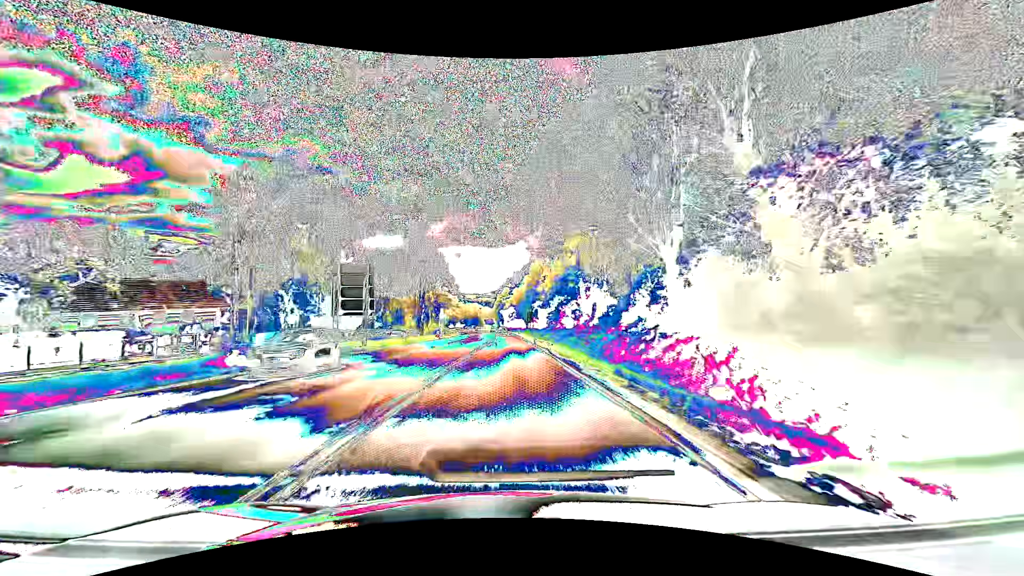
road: primary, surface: asphalt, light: Day
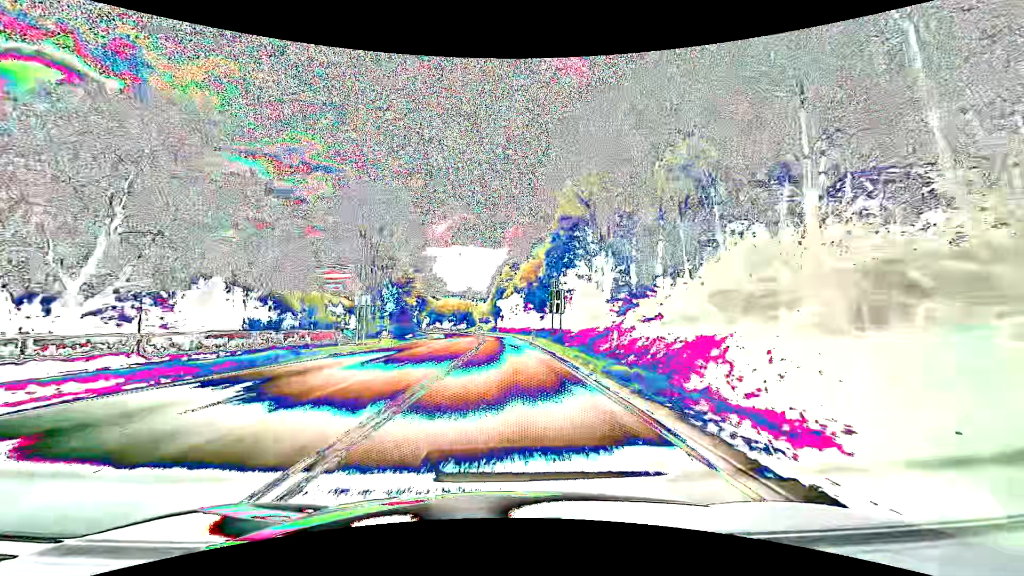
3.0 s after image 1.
(0.0, +53.6) m; 0°
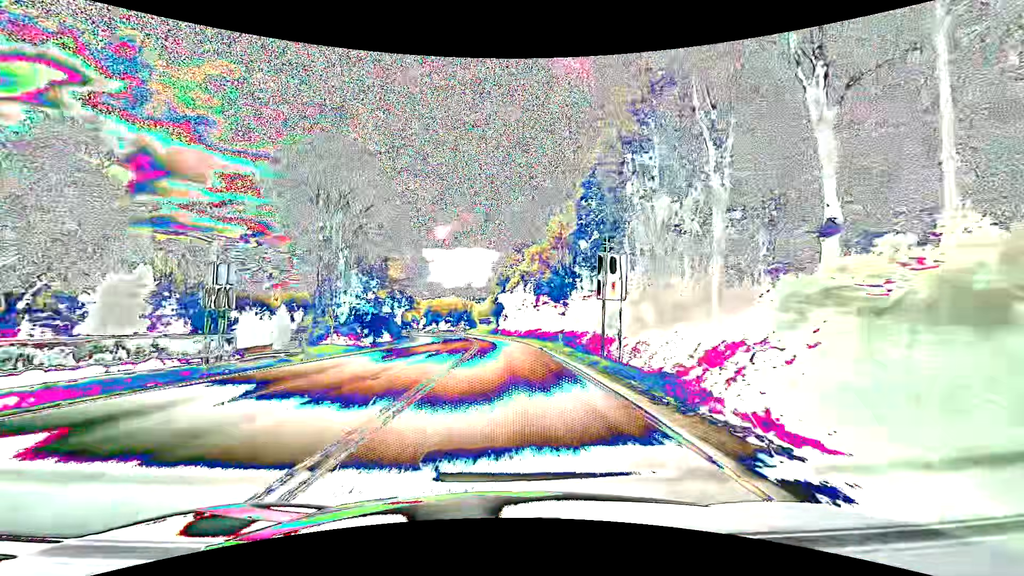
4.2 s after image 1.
(-0.1, +21.5) m; 0°
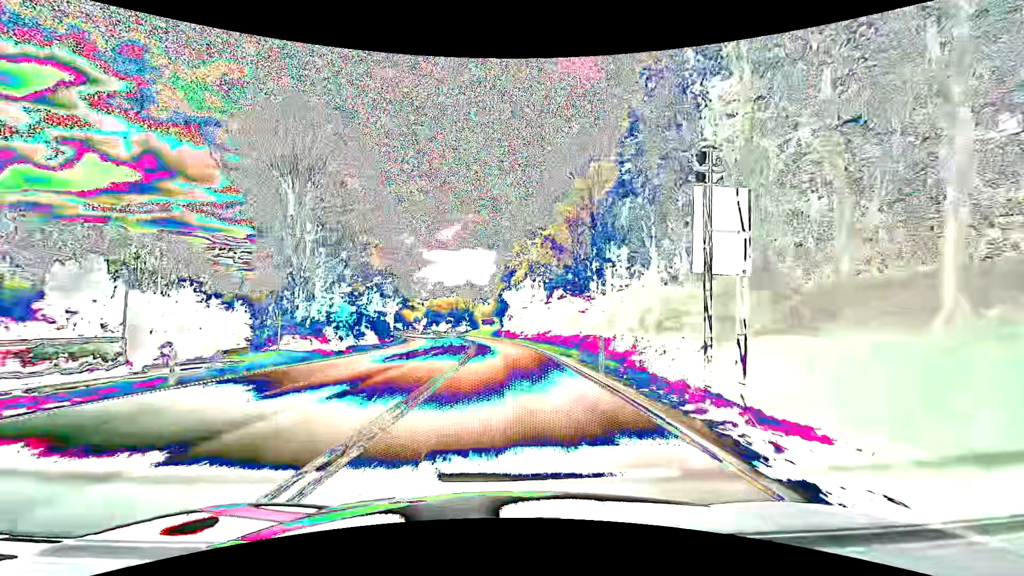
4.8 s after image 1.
(-0.1, +10.7) m; -1°
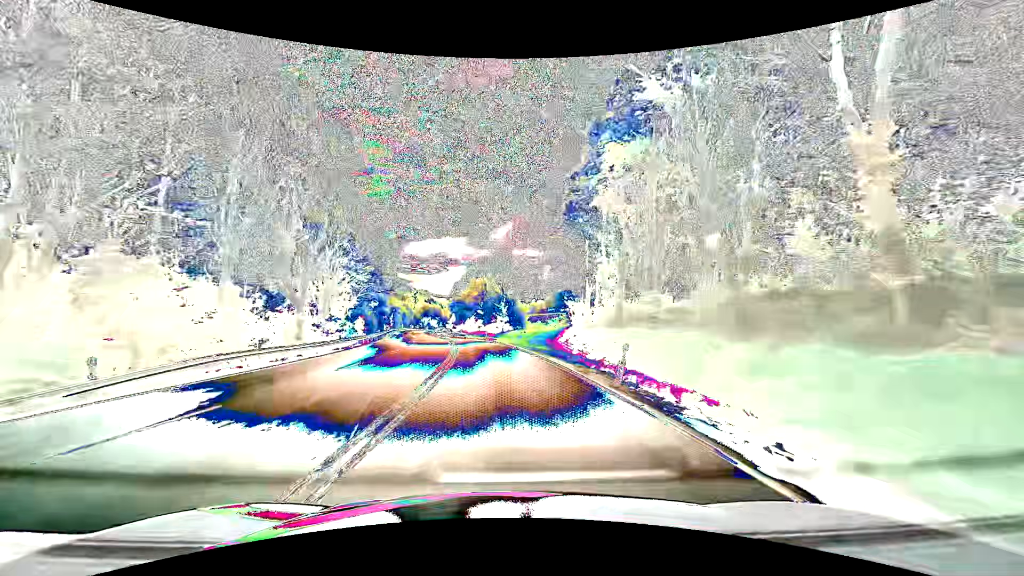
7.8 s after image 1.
(-2.2, +53.6) m; -5°
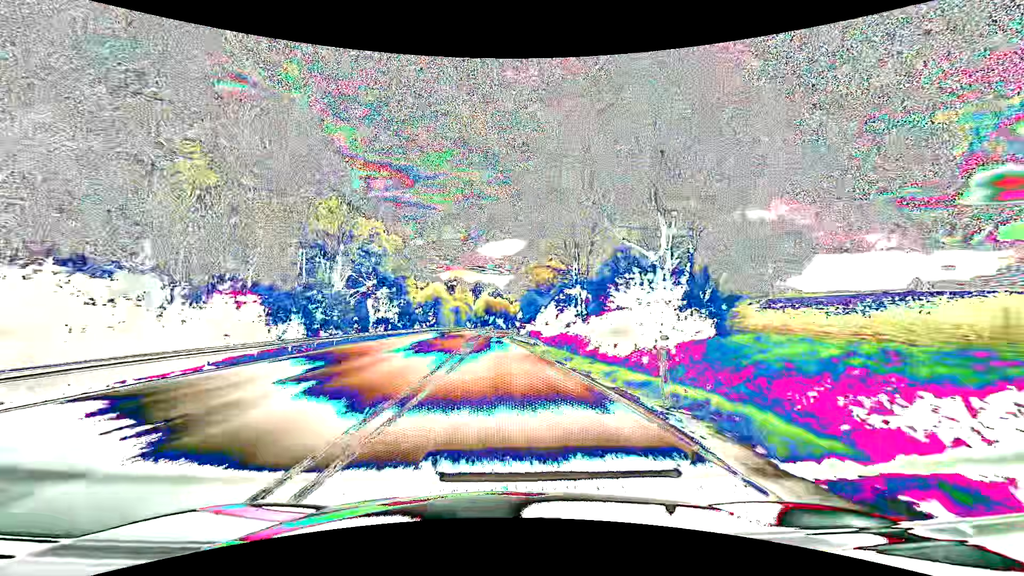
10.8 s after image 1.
(-4.7, +53.4) m; -9°
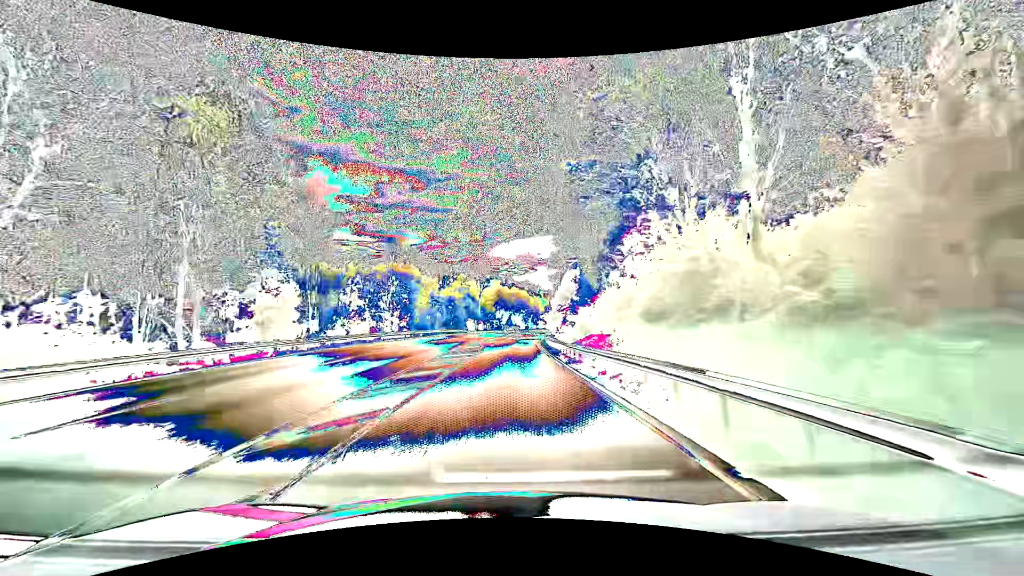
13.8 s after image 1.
(-1.6, +53.9) m; -2°
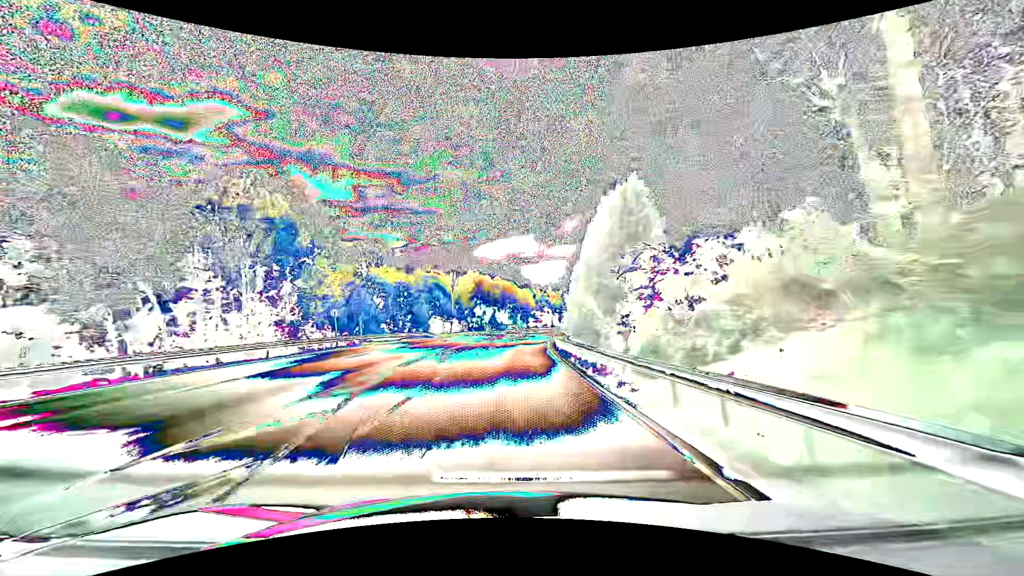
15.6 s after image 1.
(+0.2, +32.5) m; +1°
(0, +10) (0, +20) (0, +30) (+1, +40) (+2, +50) (+2, +60) (+4, +70) (+5, +80) (+6, +90) (+8, +99) m
